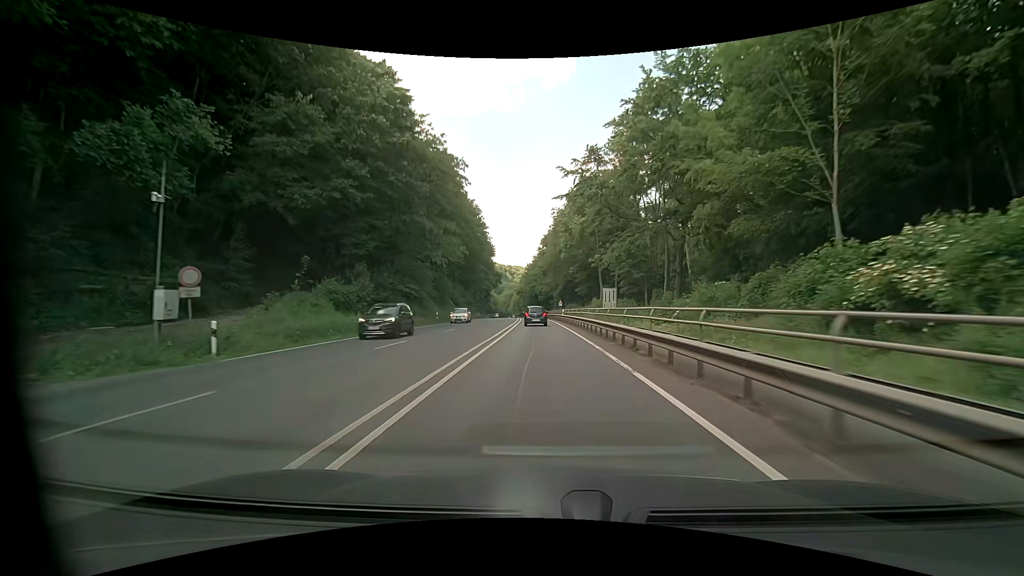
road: primary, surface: asphalt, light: Day
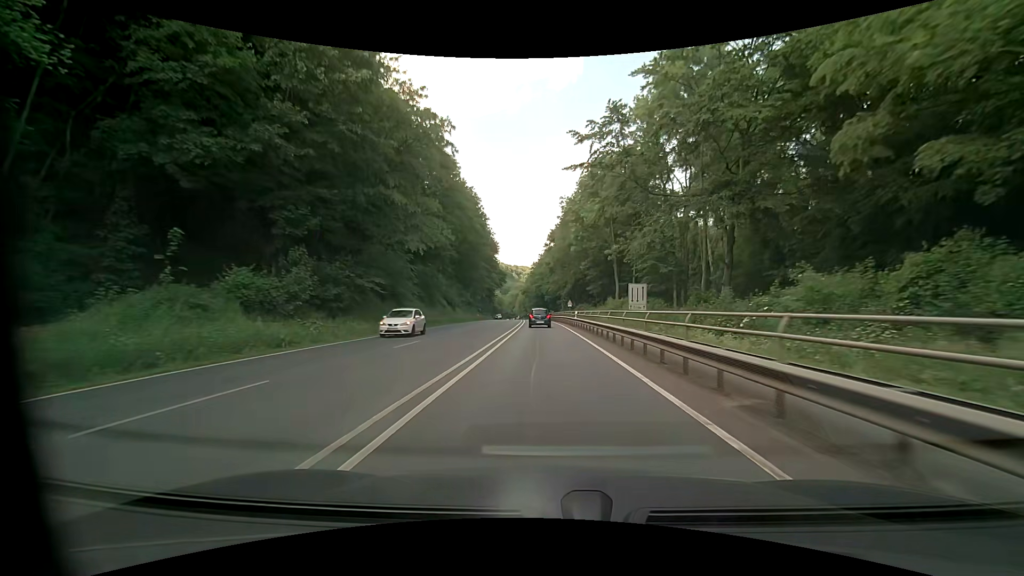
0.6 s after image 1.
(0.0, +10.7) m; 0°
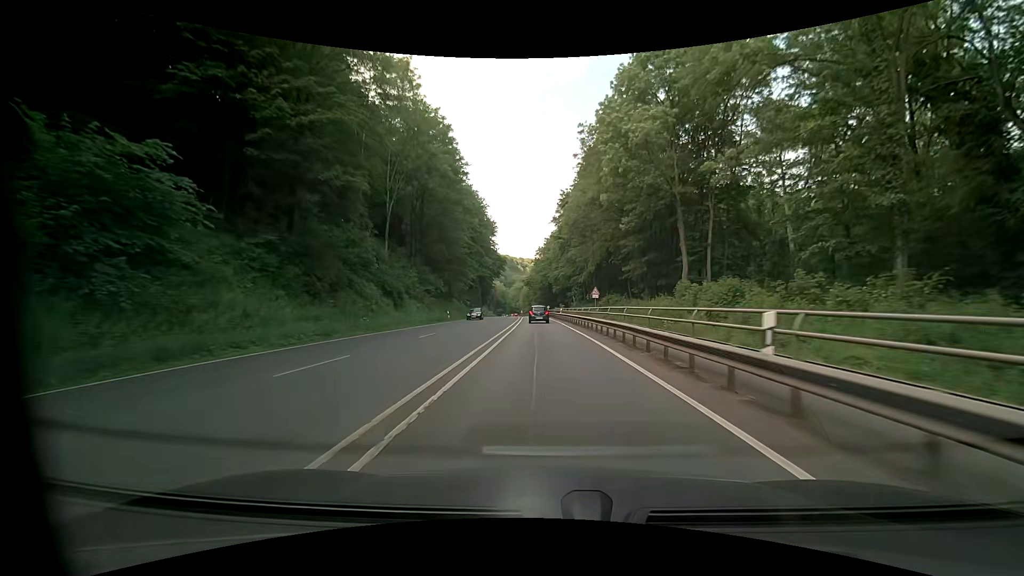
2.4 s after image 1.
(-0.3, +32.2) m; -1°
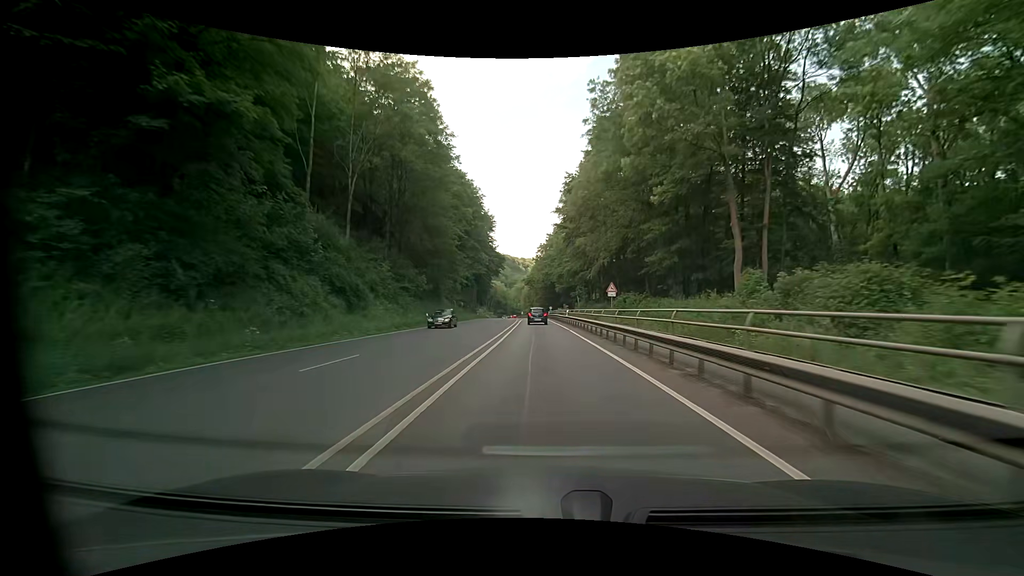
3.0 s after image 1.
(-0.1, +10.8) m; -1°
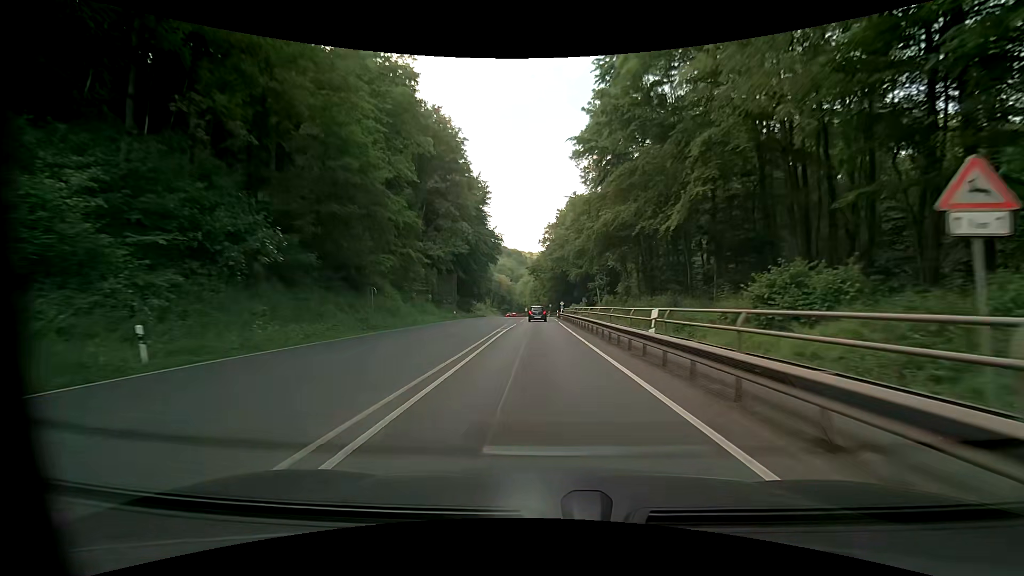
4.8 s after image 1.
(+0.1, +32.5) m; -1°
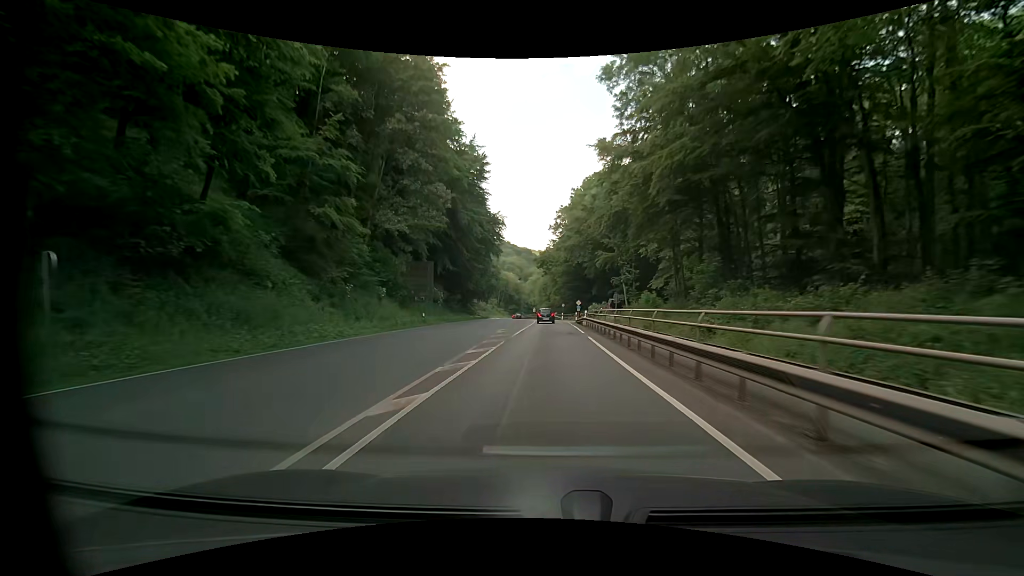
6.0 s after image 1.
(-0.1, +21.9) m; -1°
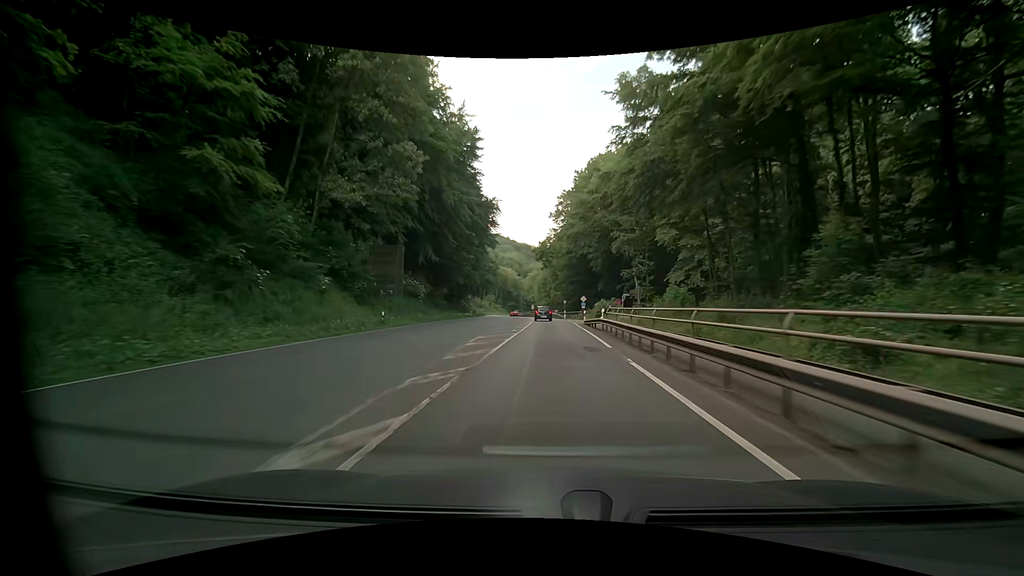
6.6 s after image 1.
(0.0, +11.0) m; 0°
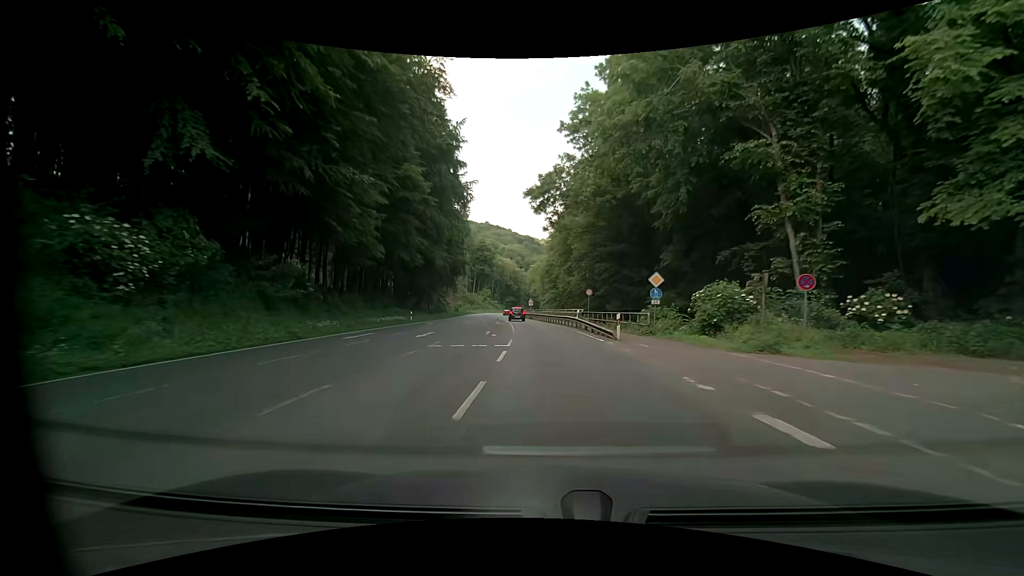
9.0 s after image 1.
(+0.1, +44.1) m; 0°
(0, +10) (0, +20) (-1, +30) (-1, +40) (-2, +50) (-3, +60) (-4, +70) (-5, +80) (-7, +90) (-8, +100) m
